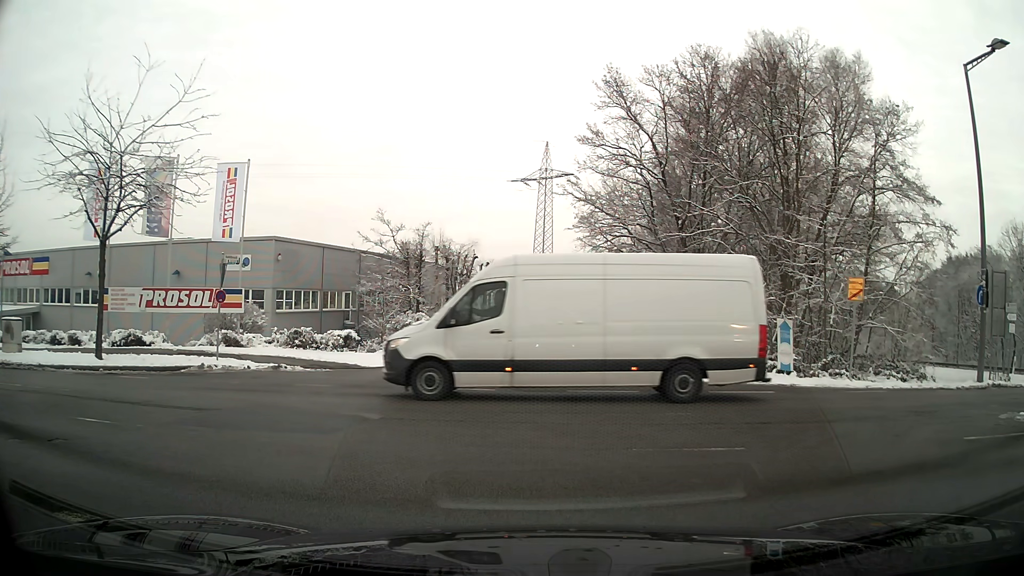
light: Day
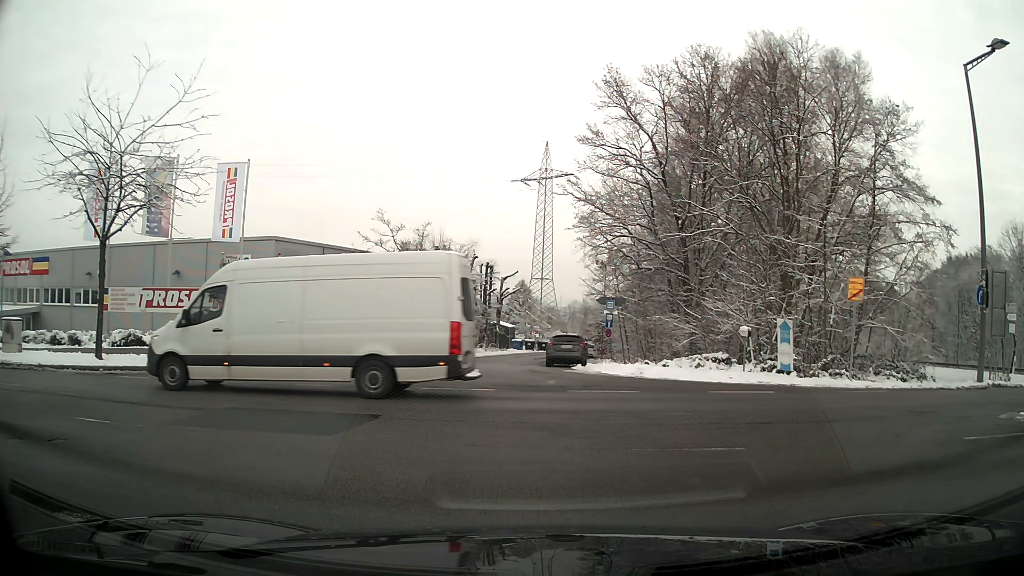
(0.0, 0.0) m; 0°
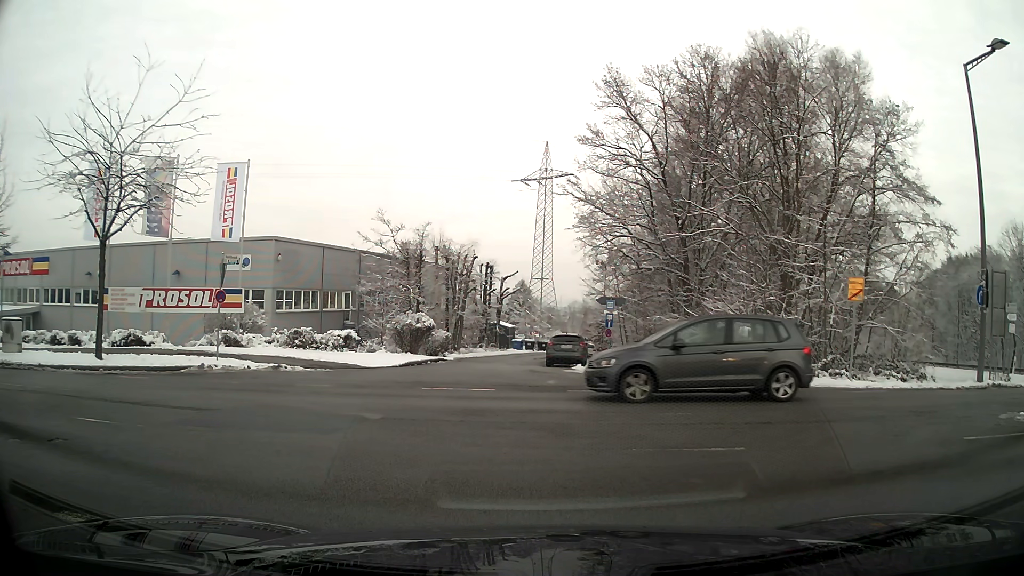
(0.0, 0.0) m; 0°
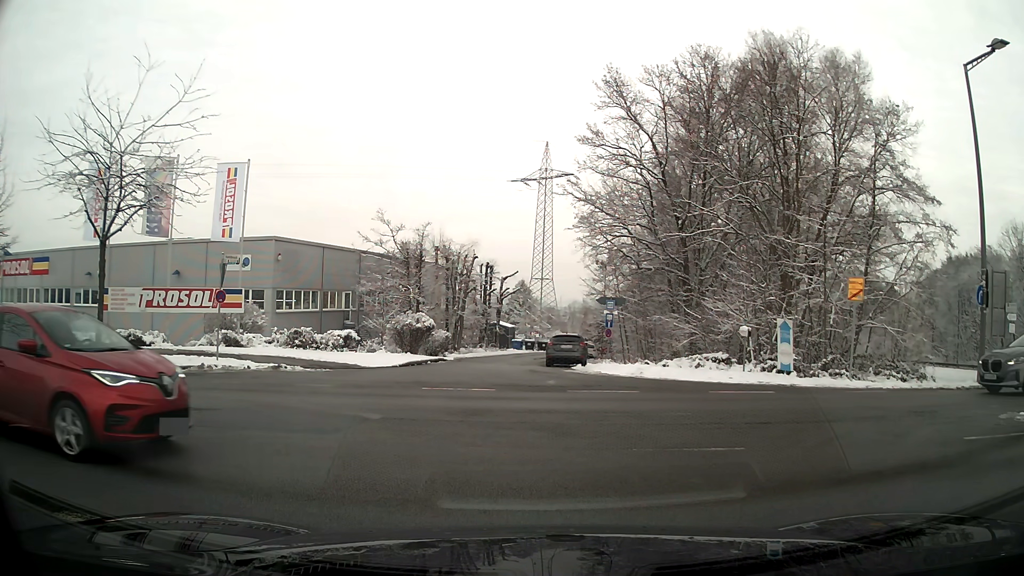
(0.0, 0.0) m; 0°
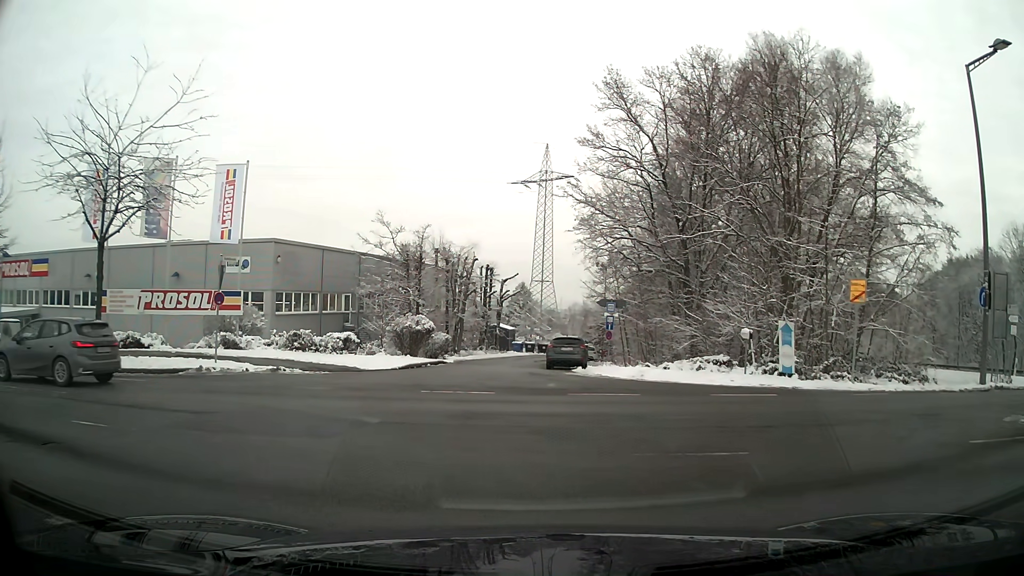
(0.0, +0.1) m; 0°
